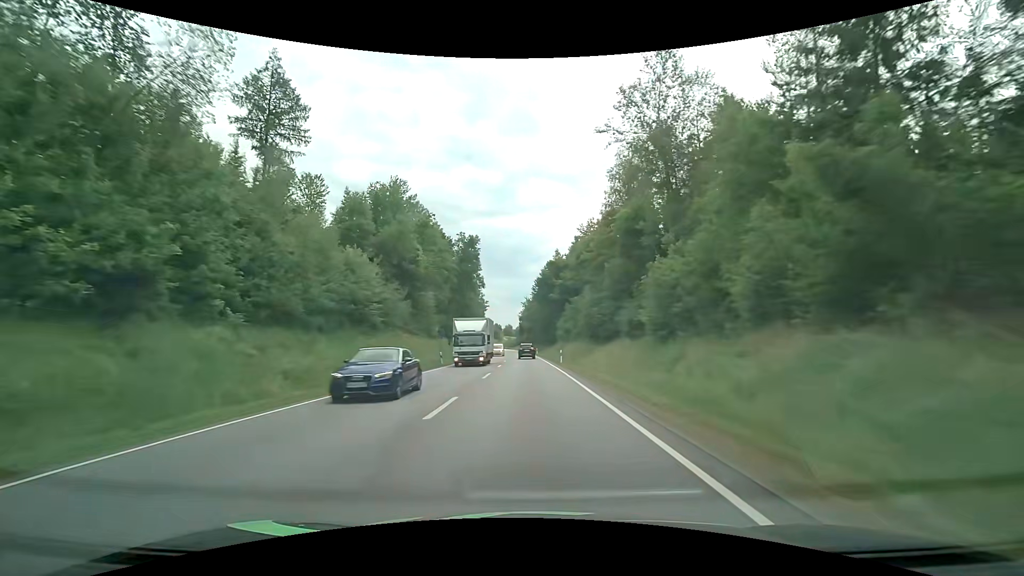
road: primary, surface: asphalt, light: Day
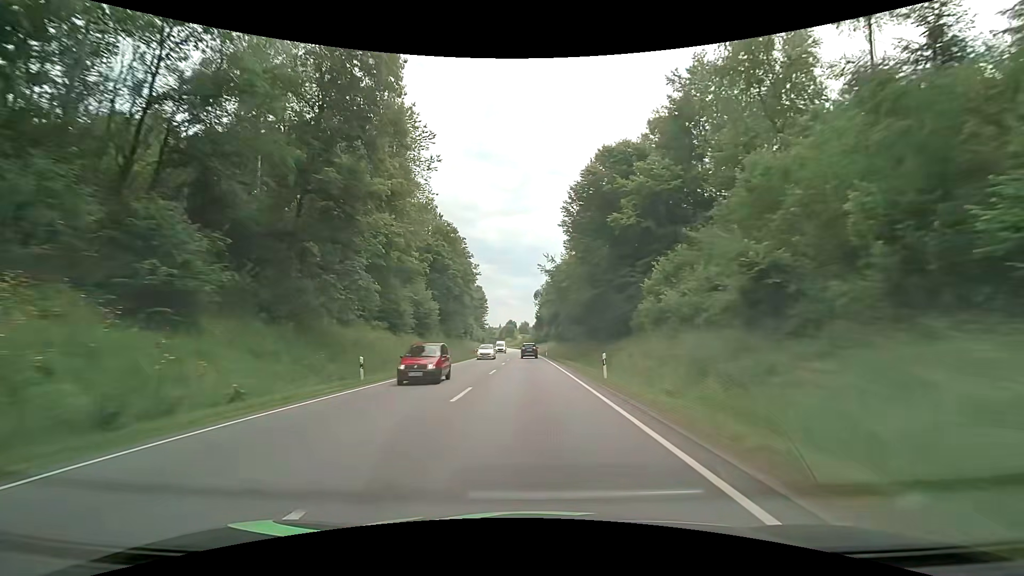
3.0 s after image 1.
(-1.4, +69.2) m; -2°
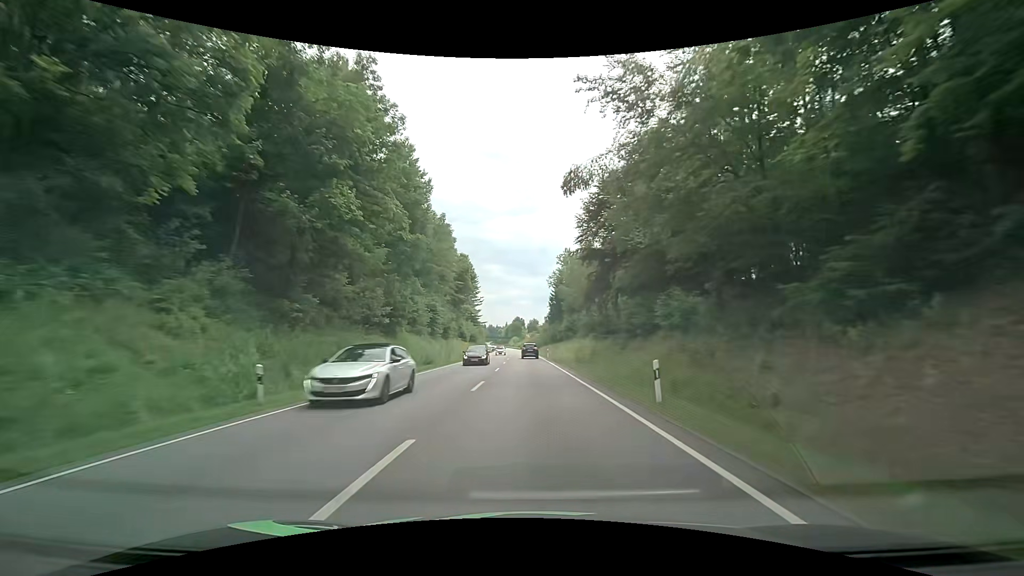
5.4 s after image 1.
(-0.6, +57.0) m; -1°
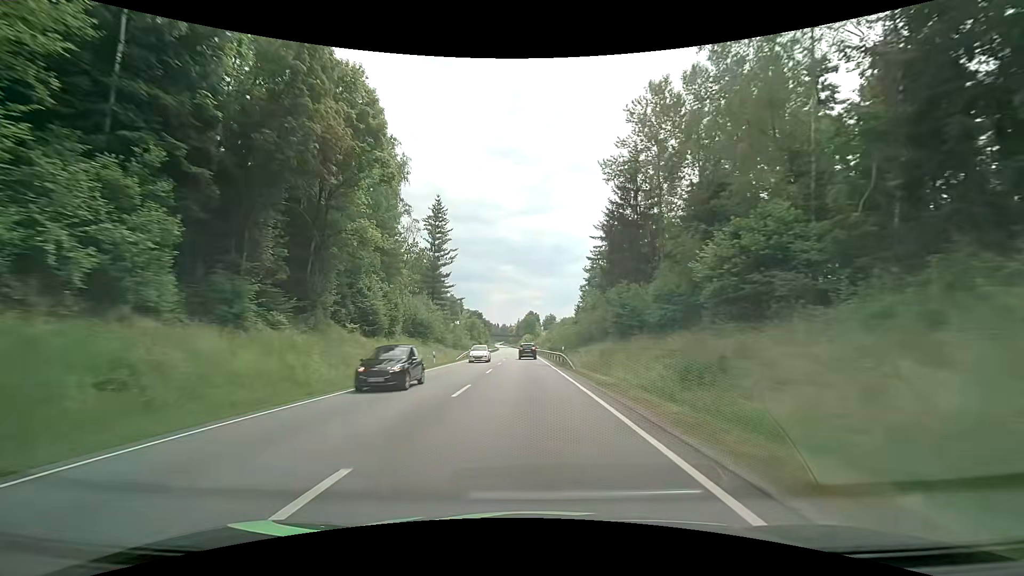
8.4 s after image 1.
(-1.0, +73.7) m; -2°
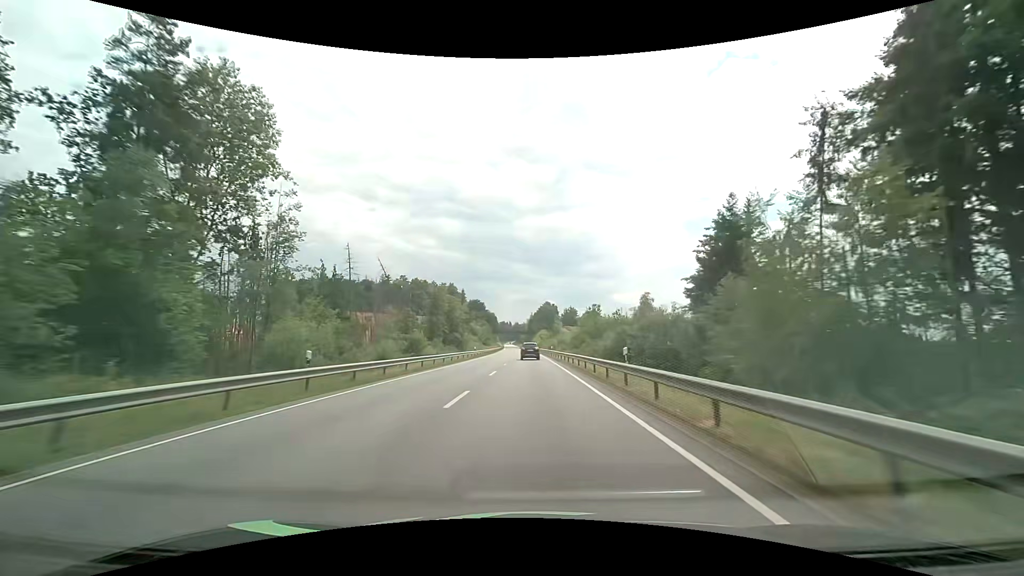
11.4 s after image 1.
(-1.7, +74.5) m; -2°
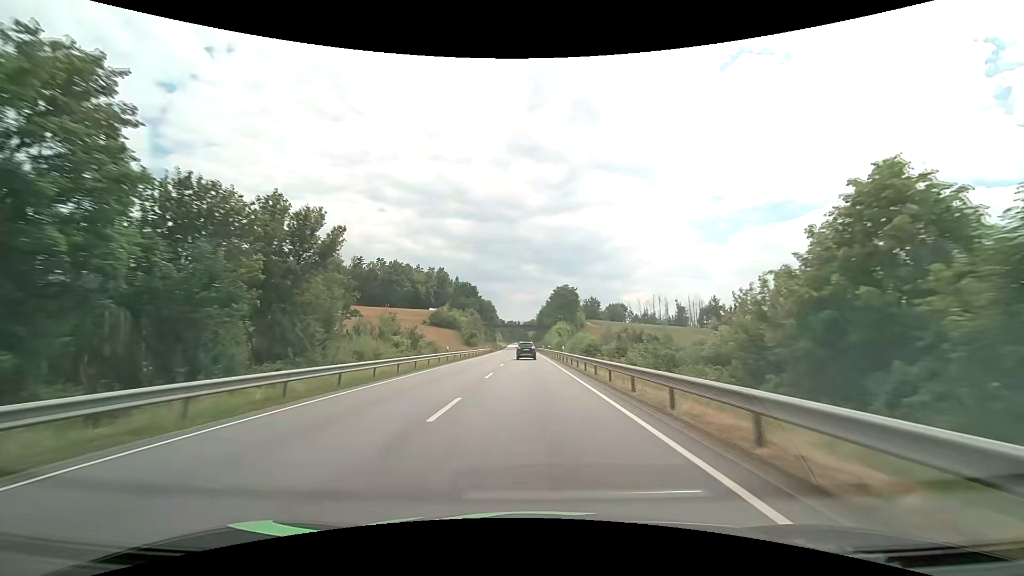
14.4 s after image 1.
(-0.2, +73.8) m; -1°
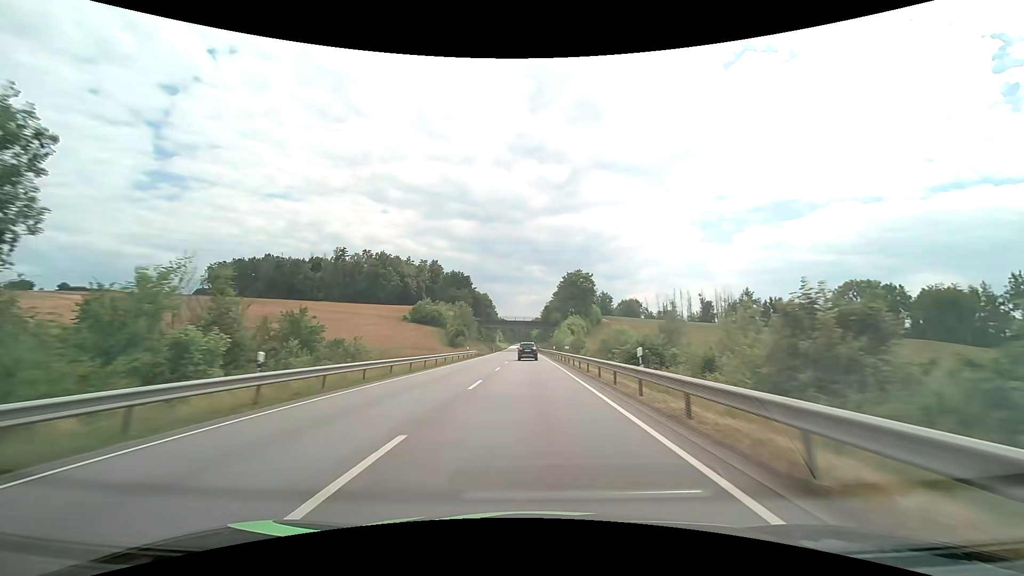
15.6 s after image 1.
(-0.1, +29.5) m; 0°
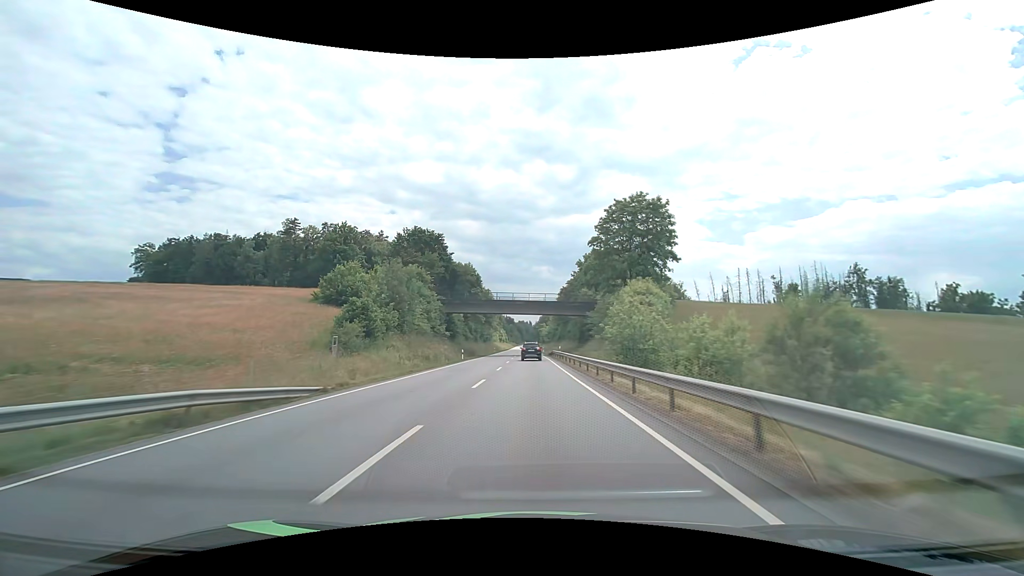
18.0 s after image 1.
(-0.5, +58.9) m; -1°
(0, +10) (0, +20) (0, +30) (0, +40) (0, +50) (-1, +60) (-1, +70) (-1, +80) (-1, +90) (-1, +100) m
